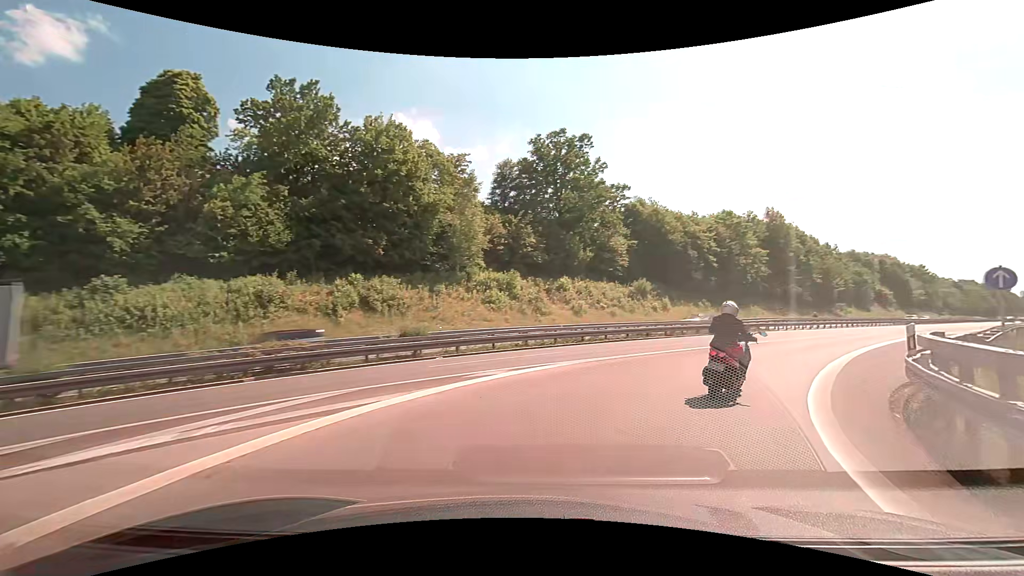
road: motorway_link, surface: asphalt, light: Day
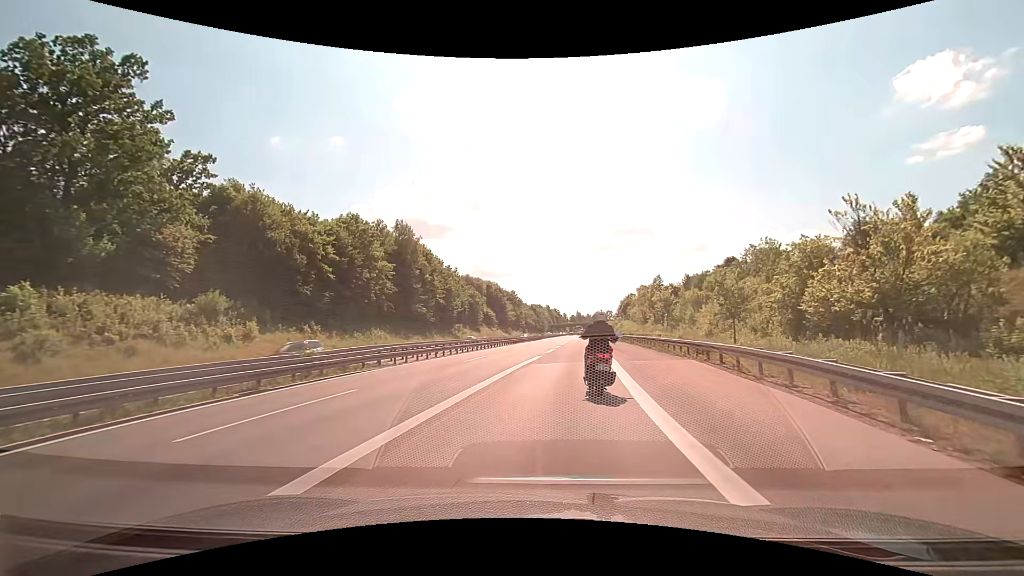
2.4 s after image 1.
(+8.2, +18.9) m; +41°
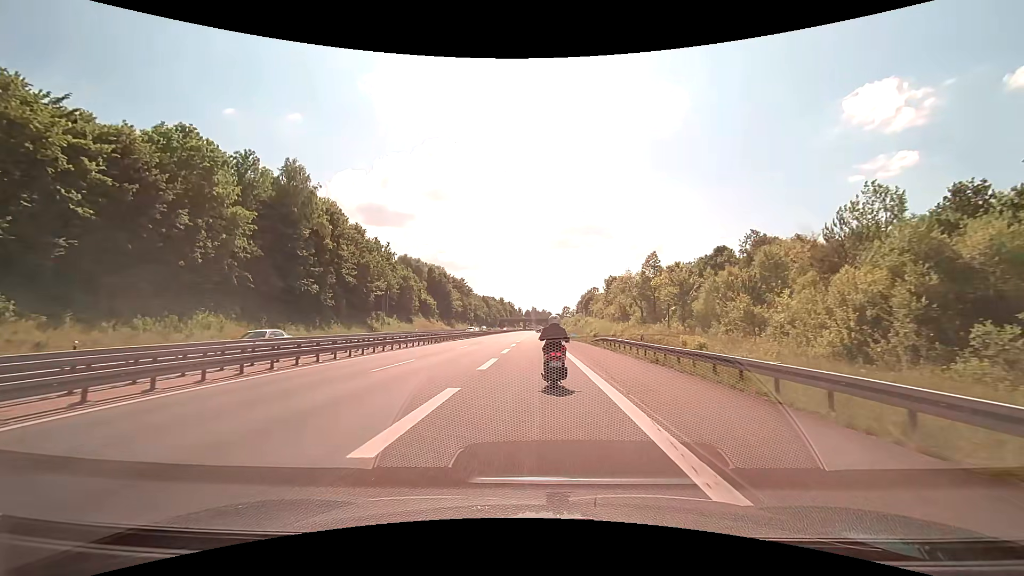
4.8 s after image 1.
(+2.0, +26.9) m; +5°
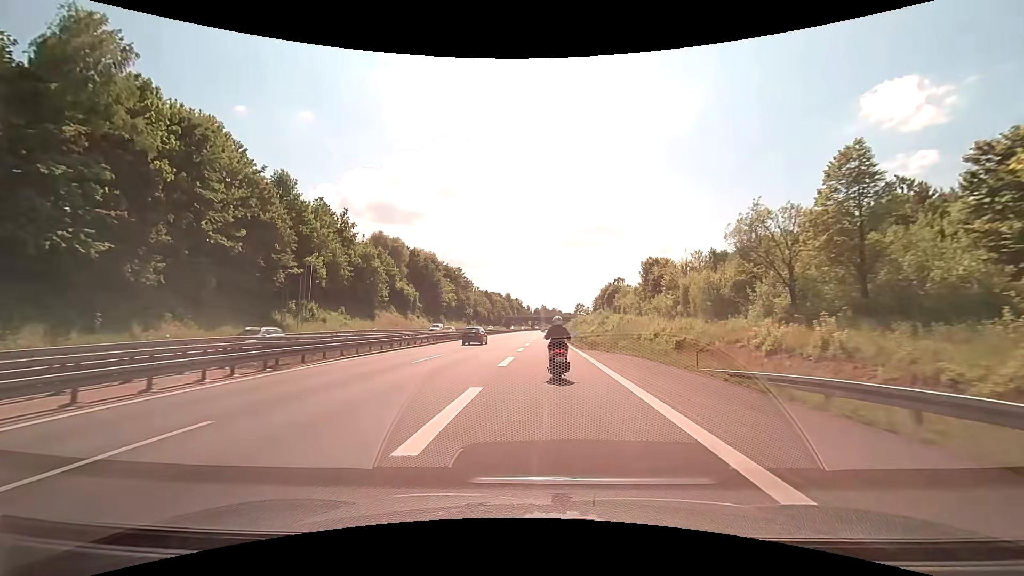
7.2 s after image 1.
(-0.2, +33.5) m; -1°
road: motorway
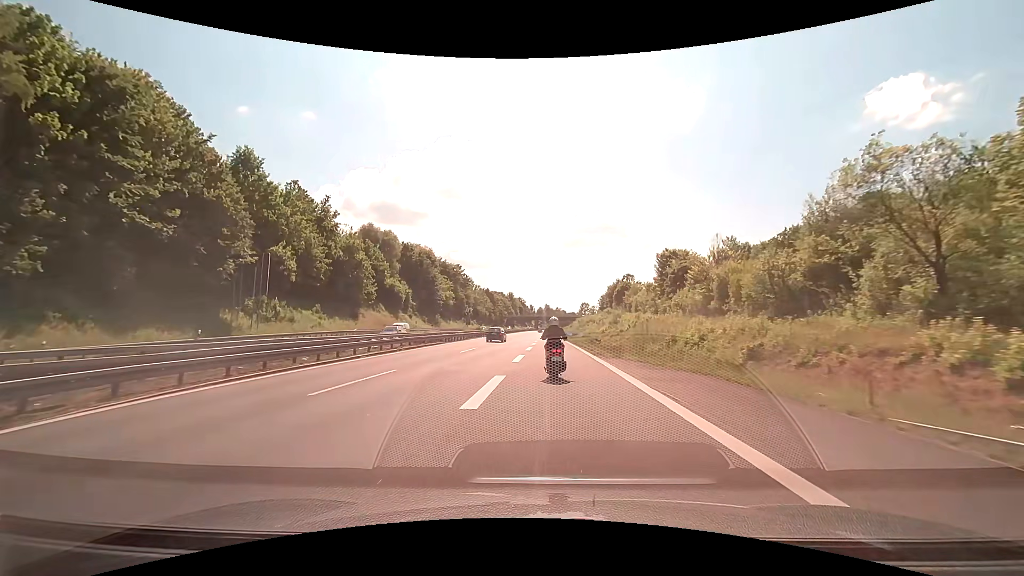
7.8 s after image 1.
(0.0, +9.4) m; 0°
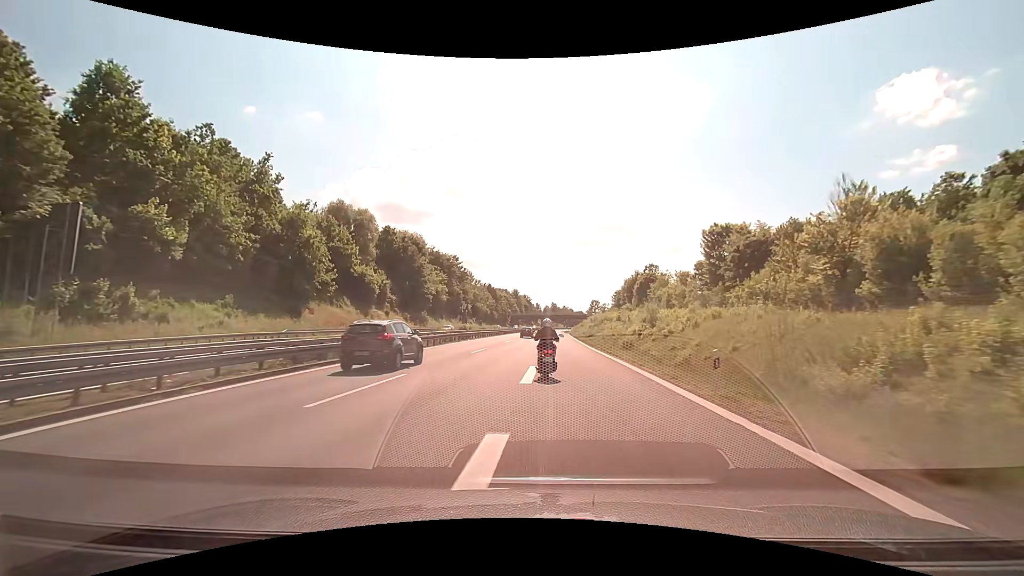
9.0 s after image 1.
(-0.2, +19.9) m; -1°
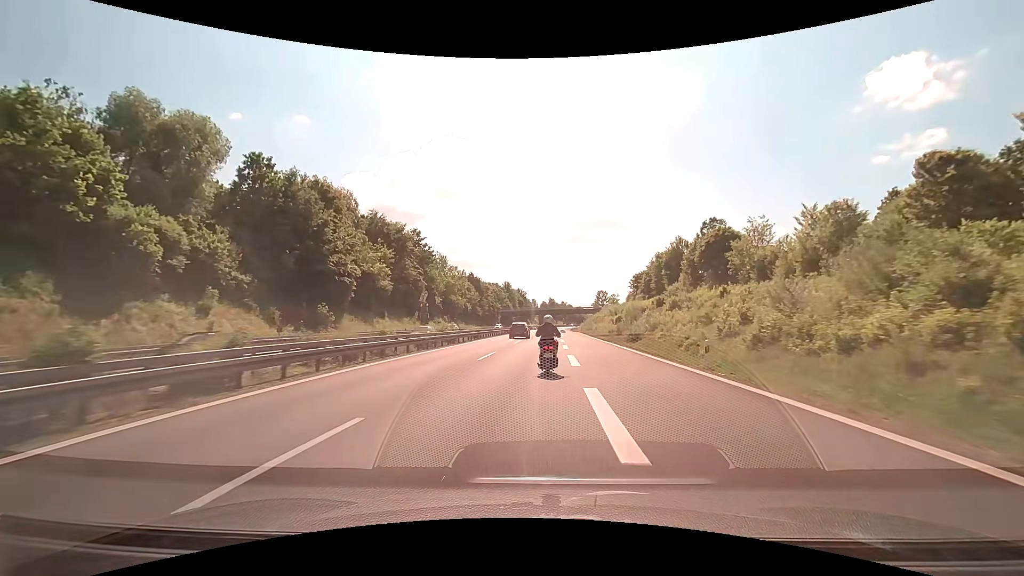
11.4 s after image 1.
(-0.1, +43.7) m; 0°
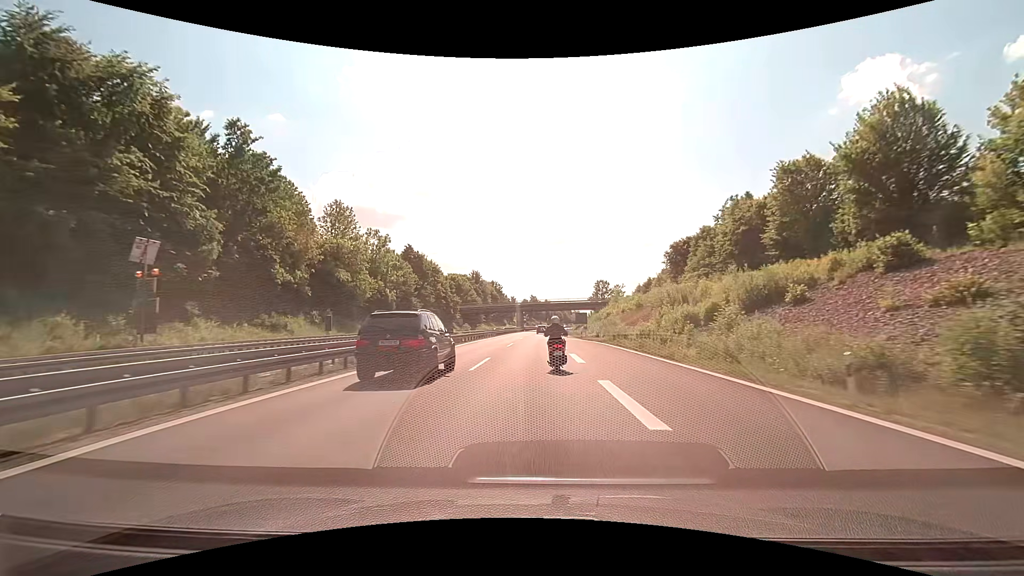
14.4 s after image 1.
(+1.0, +58.4) m; +2°
(0, +10) (0, +20) (0, +30) (0, +40) (0, +50) (0, +60) (0, +70) (+1, +80) (+1, +90) (+1, +100) m
